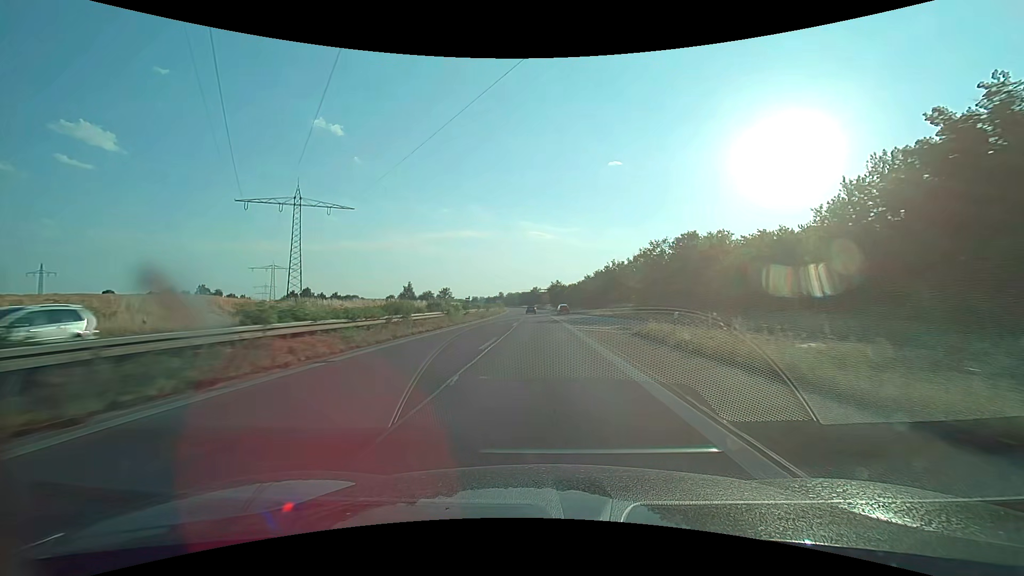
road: trunk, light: Day
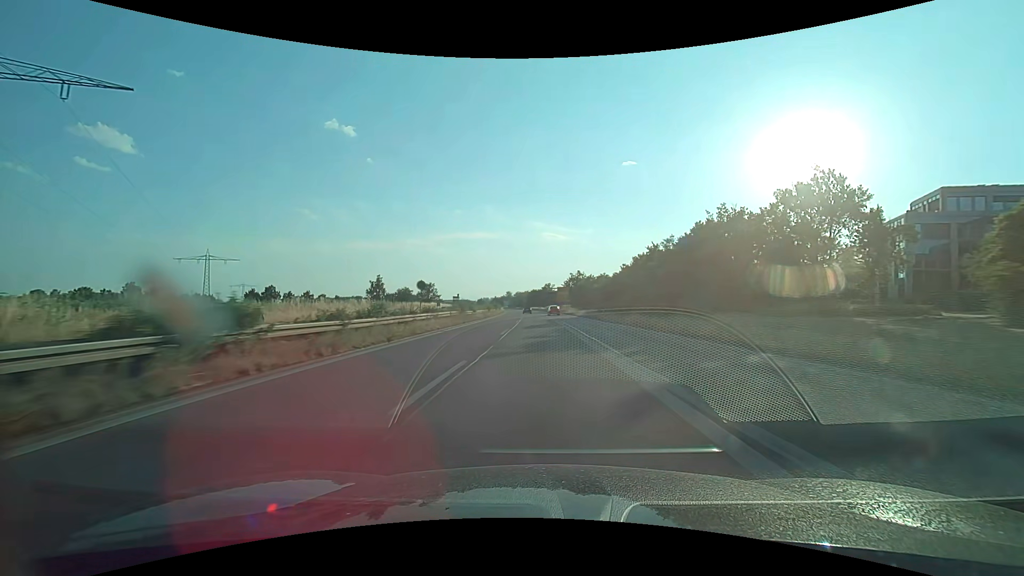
(-1.1, +63.2) m; -2°
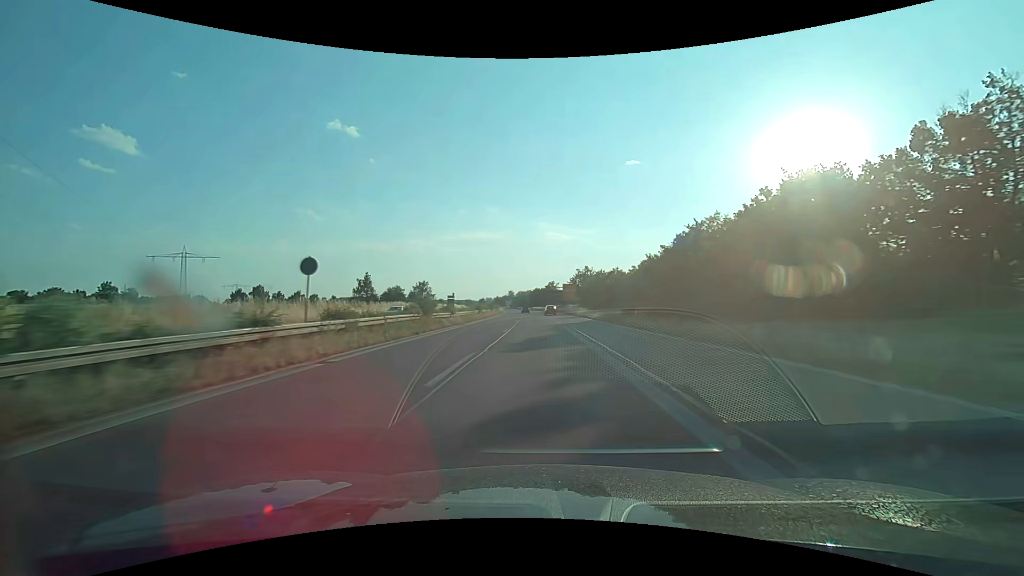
(0.0, +15.8) m; 0°
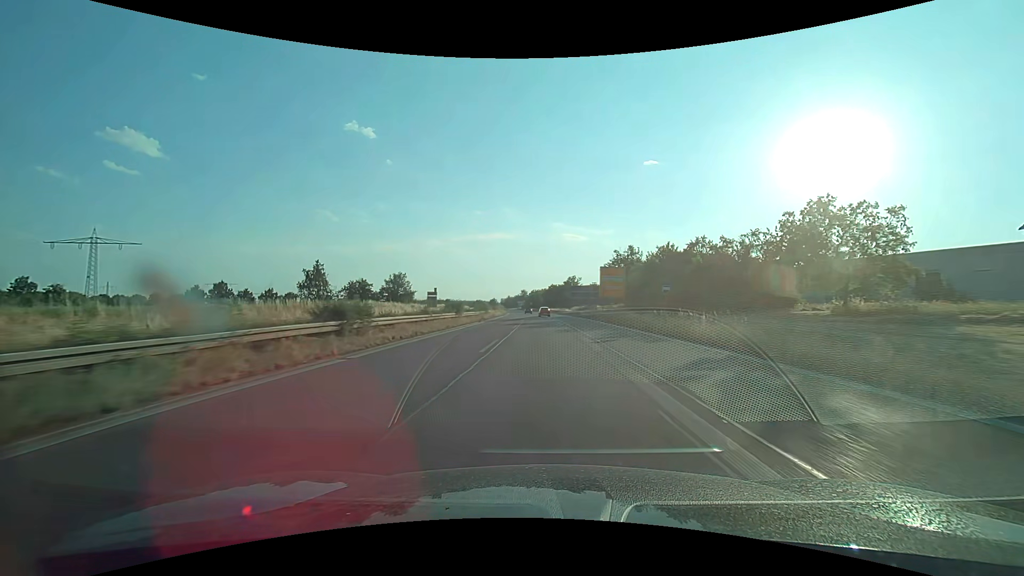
(-0.7, +47.4) m; -2°
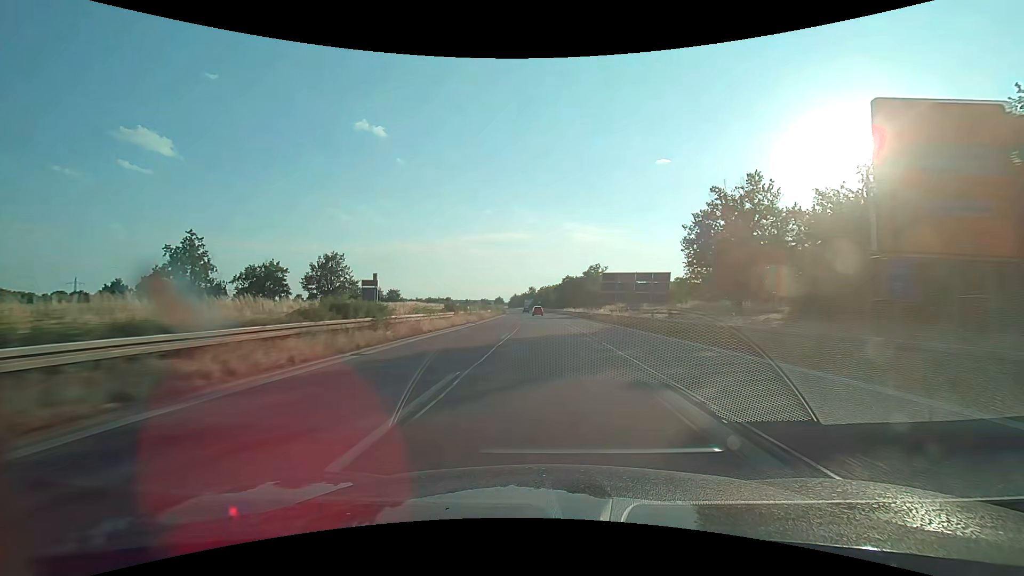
(-0.7, +47.4) m; -1°
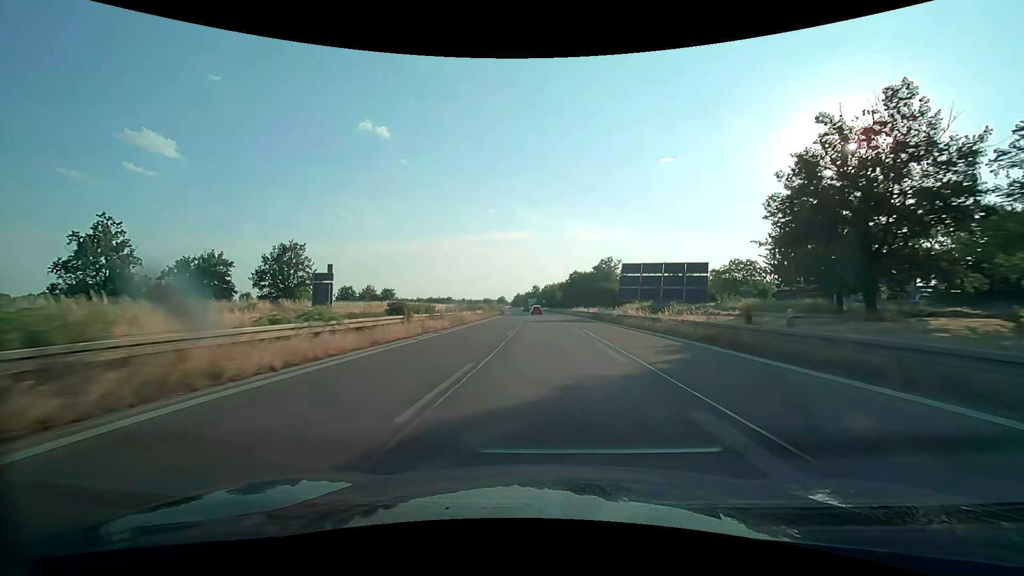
(-0.1, +15.8) m; 0°
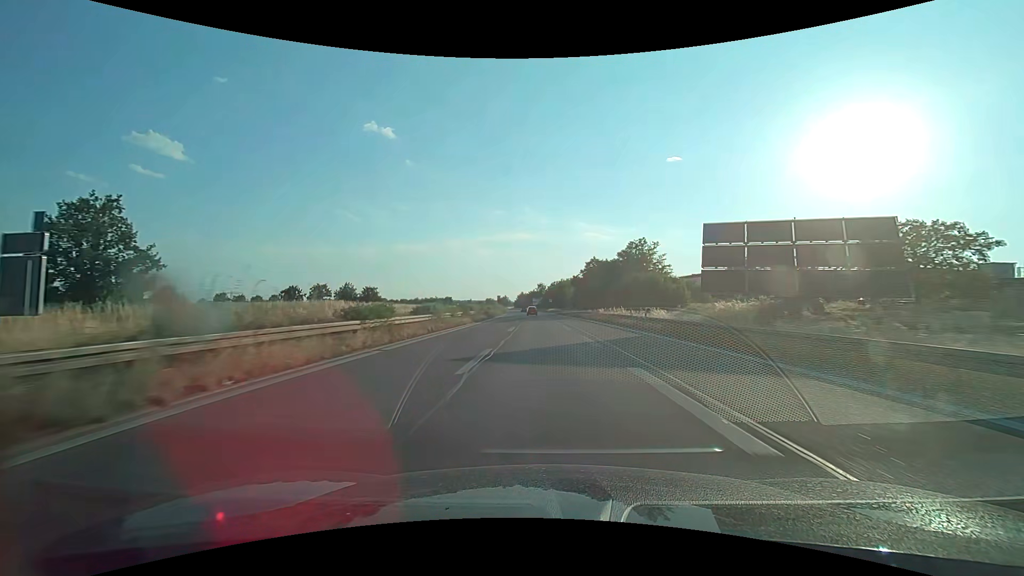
(-0.2, +31.7) m; -1°
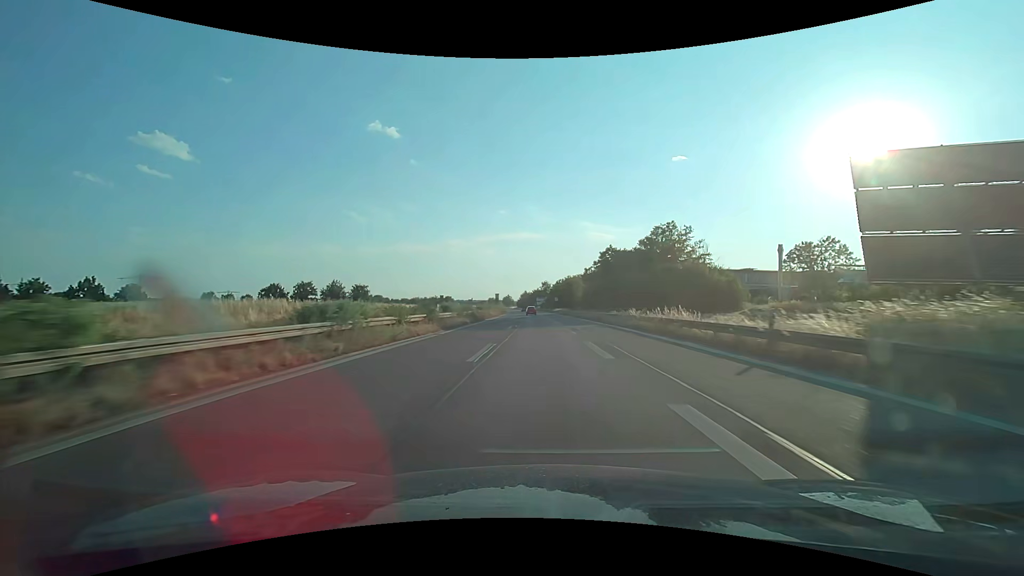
(-0.1, +15.8) m; -1°
(0, +10) (0, +20) (0, +30) (0, +40) (-1, +50) (-1, +60) (-1, +70) (-2, +80) (-2, +90) (-3, +100) m
